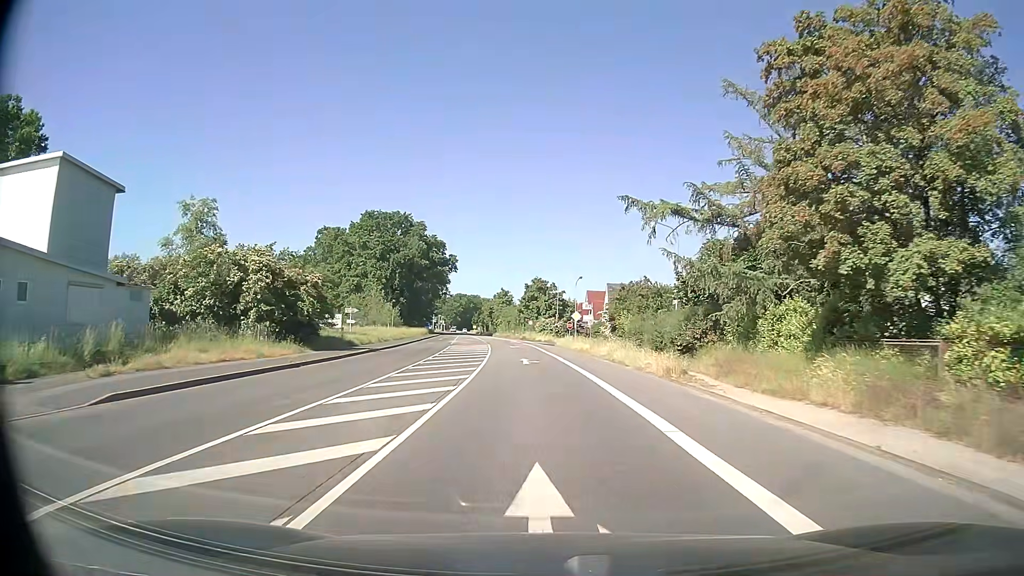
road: secondary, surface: asphalt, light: Day
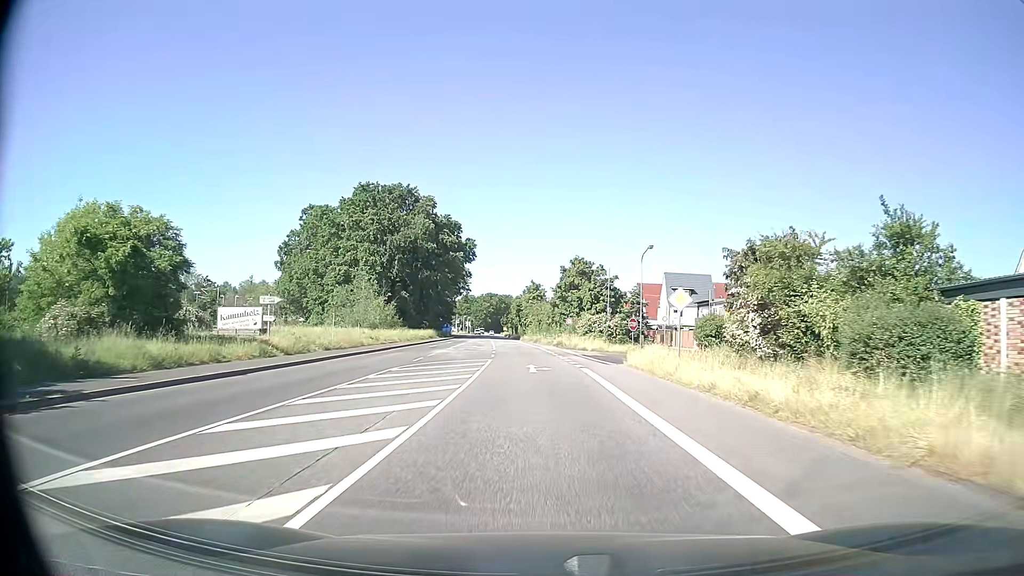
(-0.8, +29.6) m; -3°
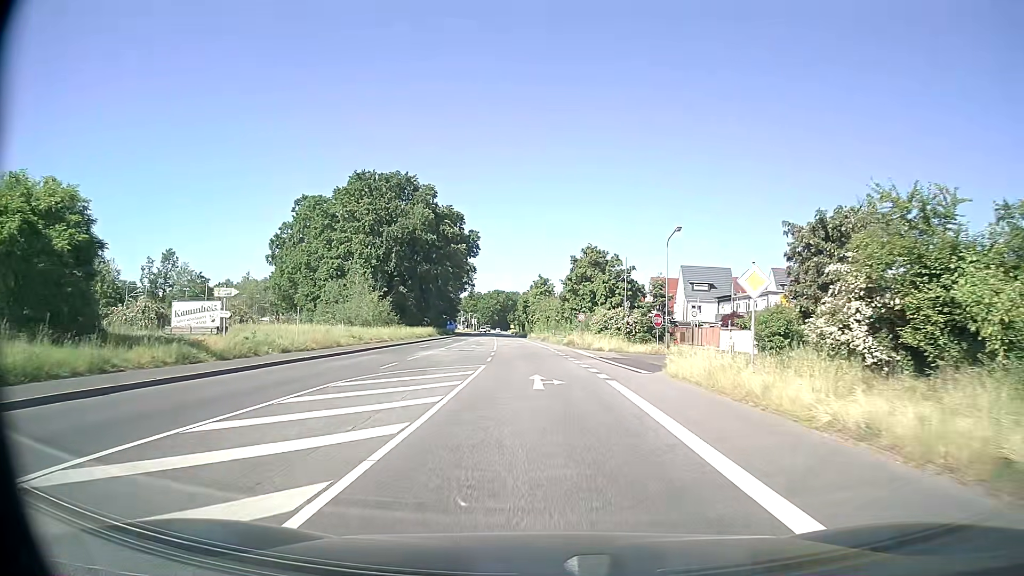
(-0.1, +7.4) m; -1°
(0, +10) (0, +20) (-1, +30) (-1, +40) (-2, +50) (-3, +60) (-3, +70) (-4, +80) (-5, +90) (-6, +100) m
